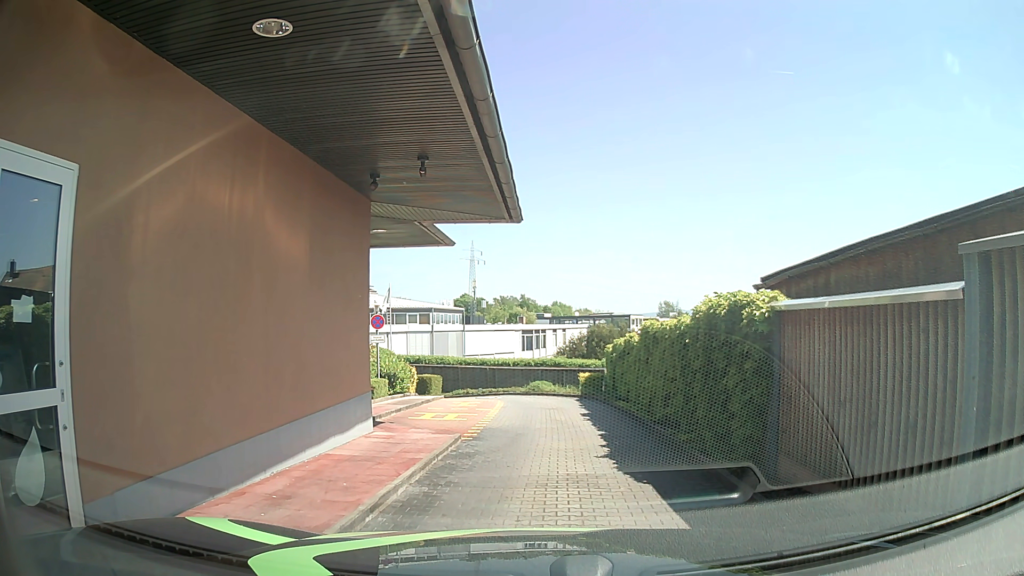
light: Day
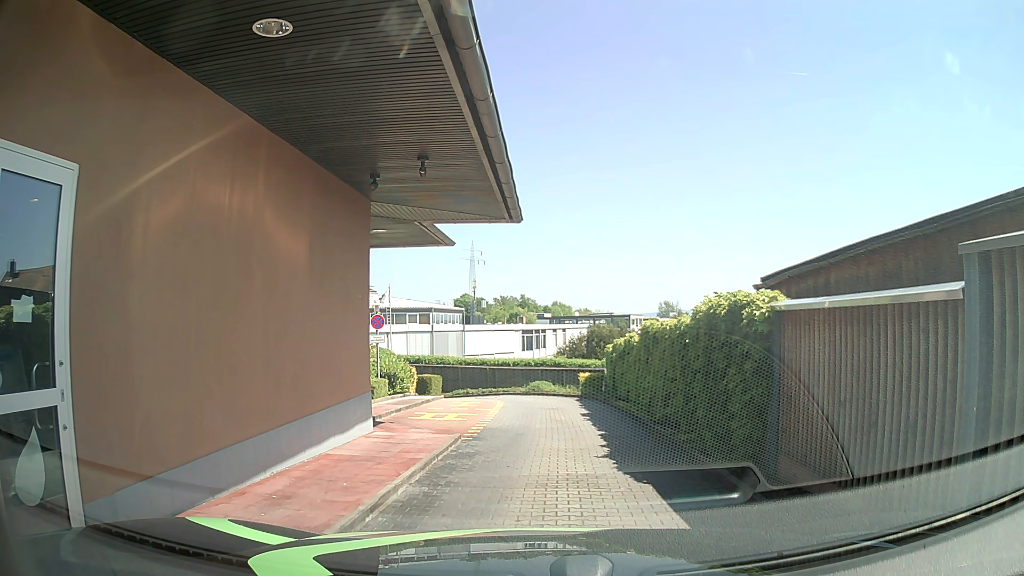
(0.0, 0.0) m; 0°
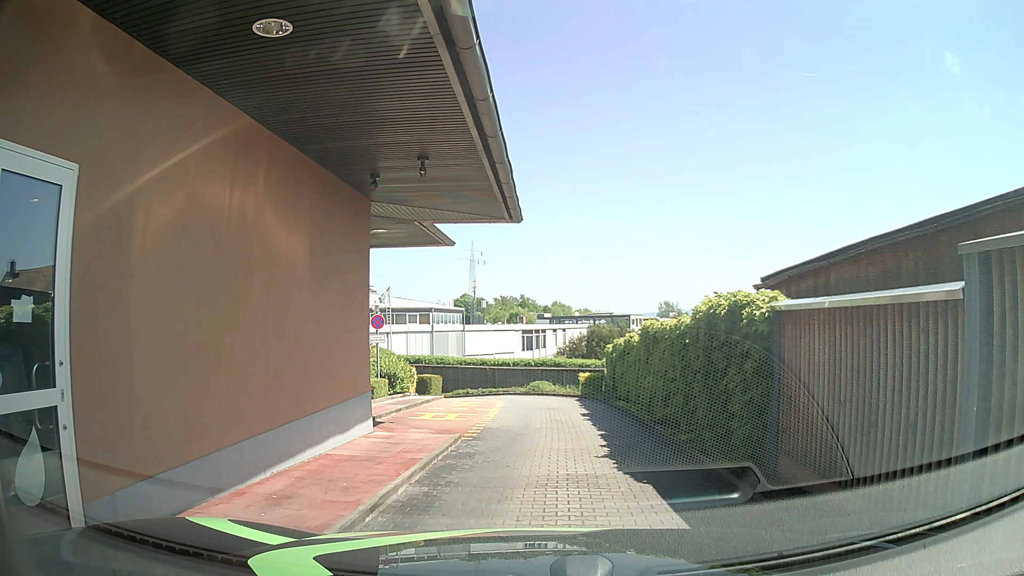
(0.0, 0.0) m; 0°
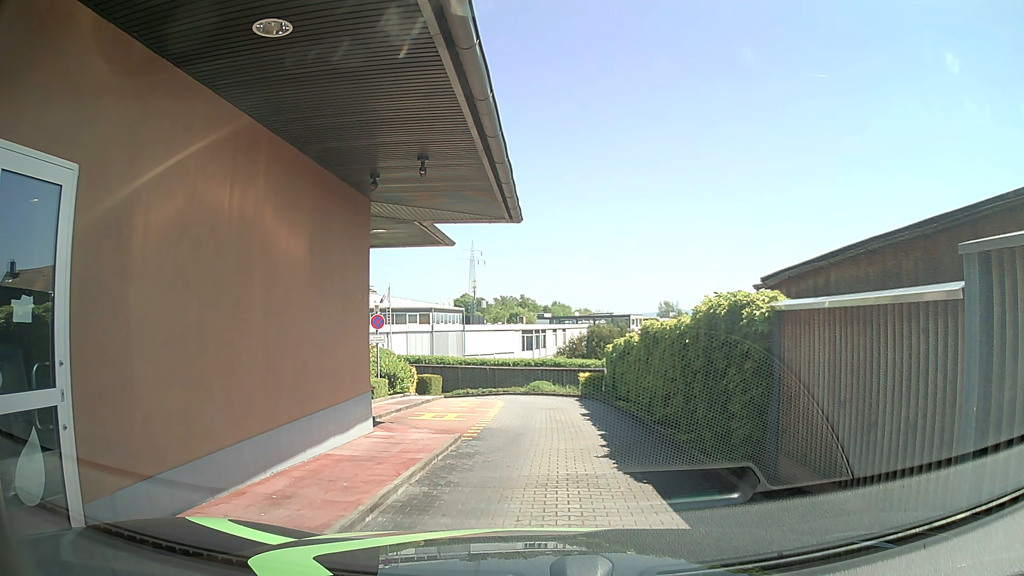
(0.0, 0.0) m; 0°
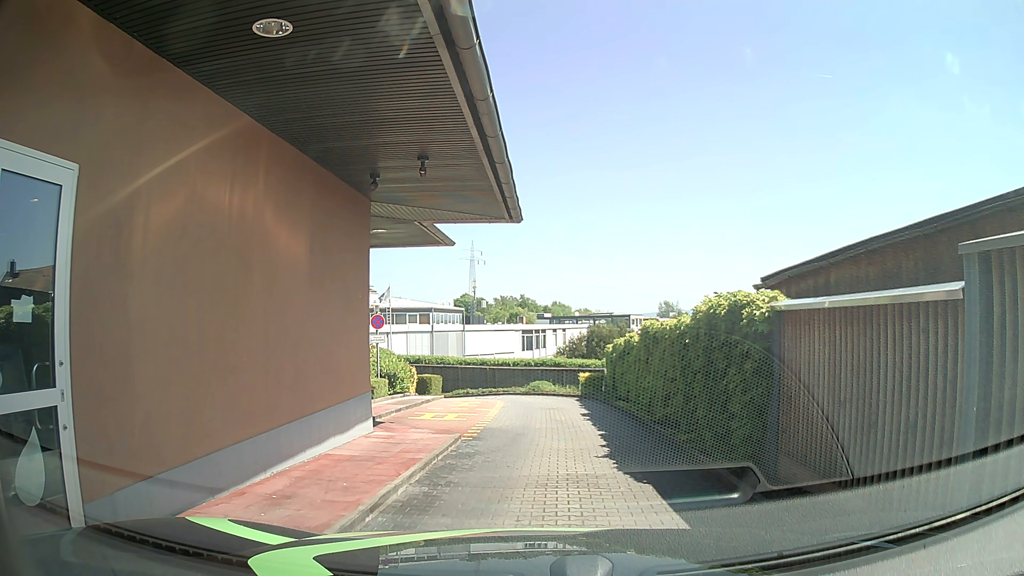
(0.0, 0.0) m; 0°
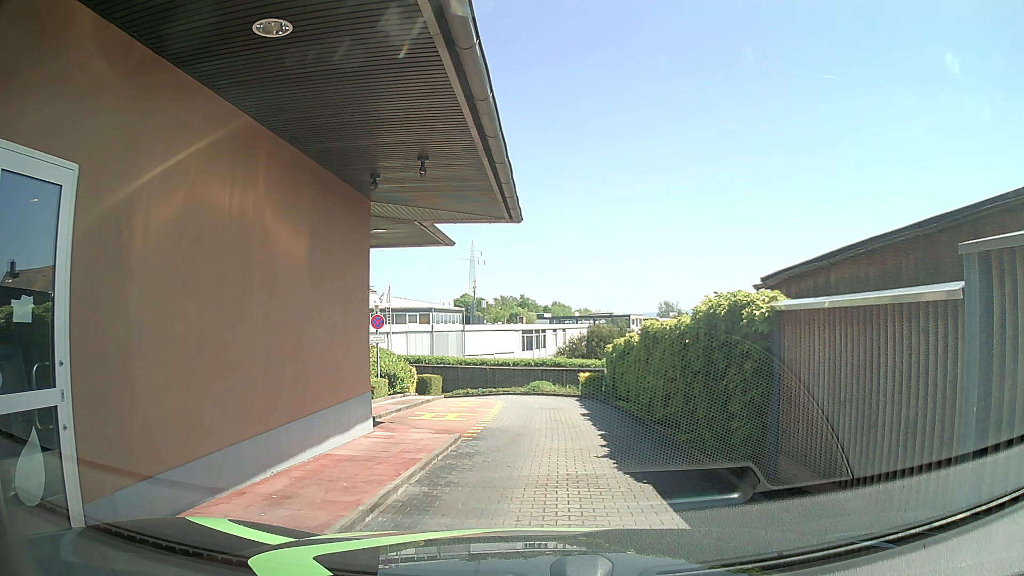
(0.0, 0.0) m; 0°
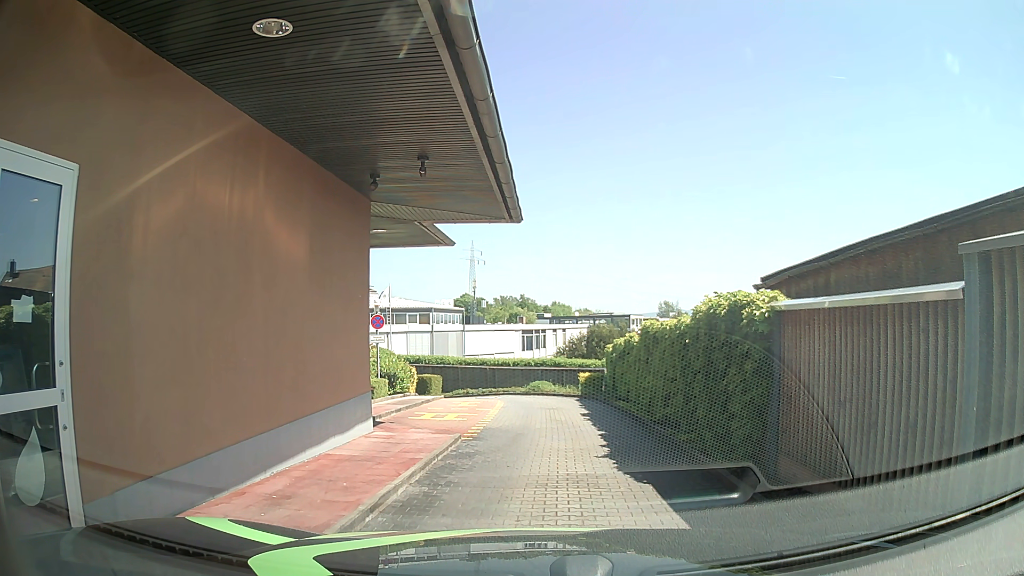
(0.0, 0.0) m; 0°
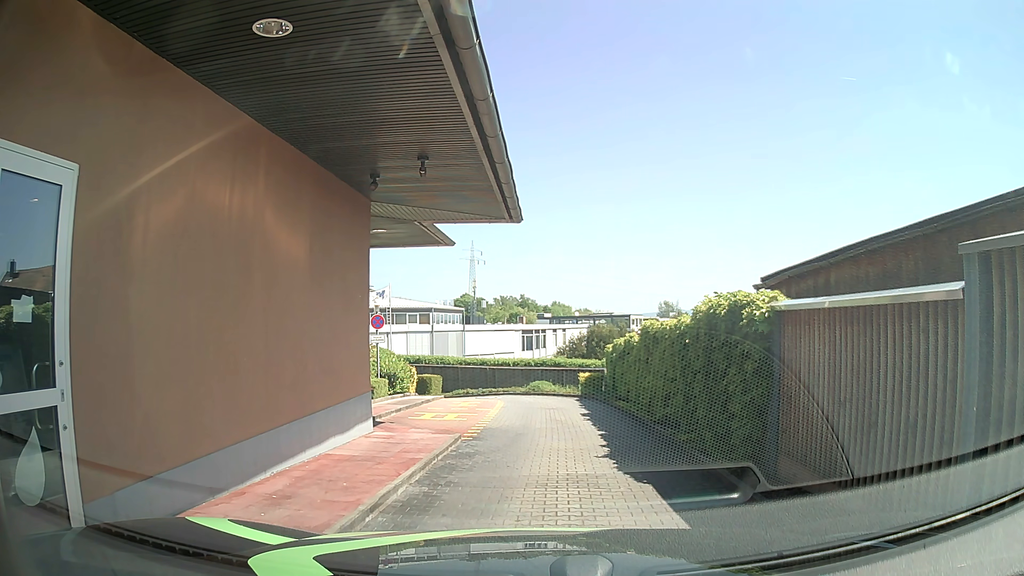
(0.0, 0.0) m; 0°
